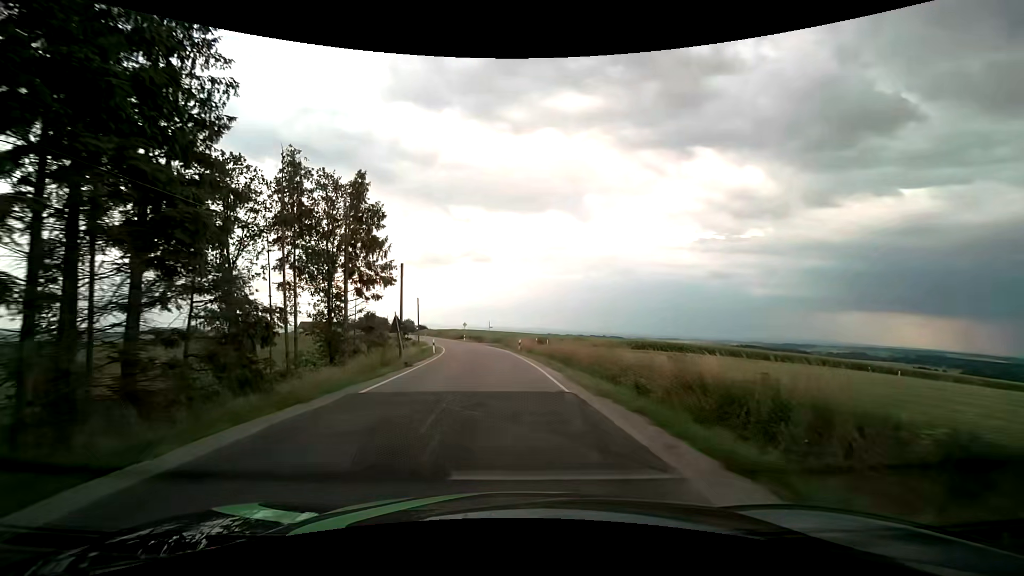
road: tertiary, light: Day
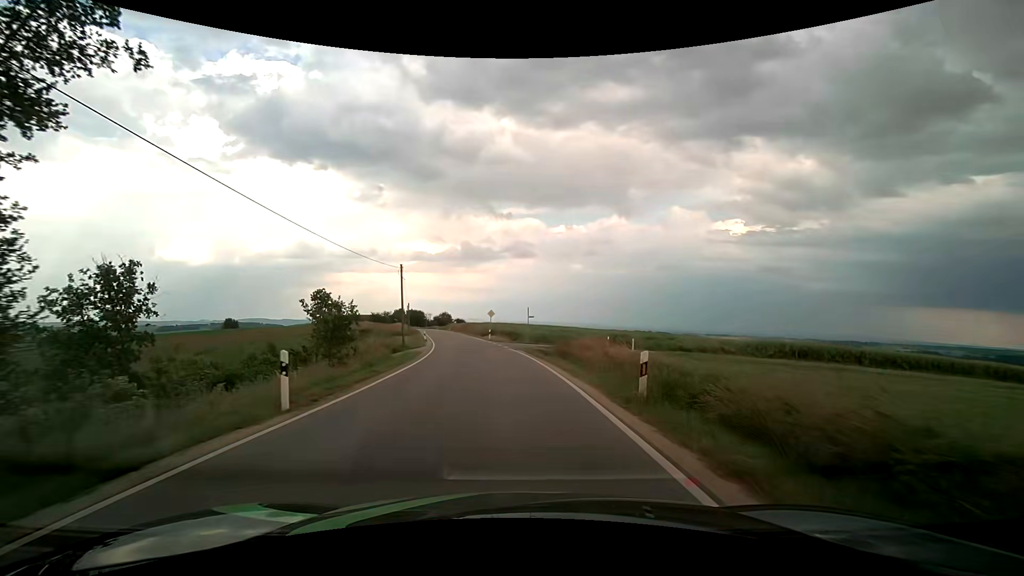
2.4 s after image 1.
(-1.3, +29.3) m; -5°
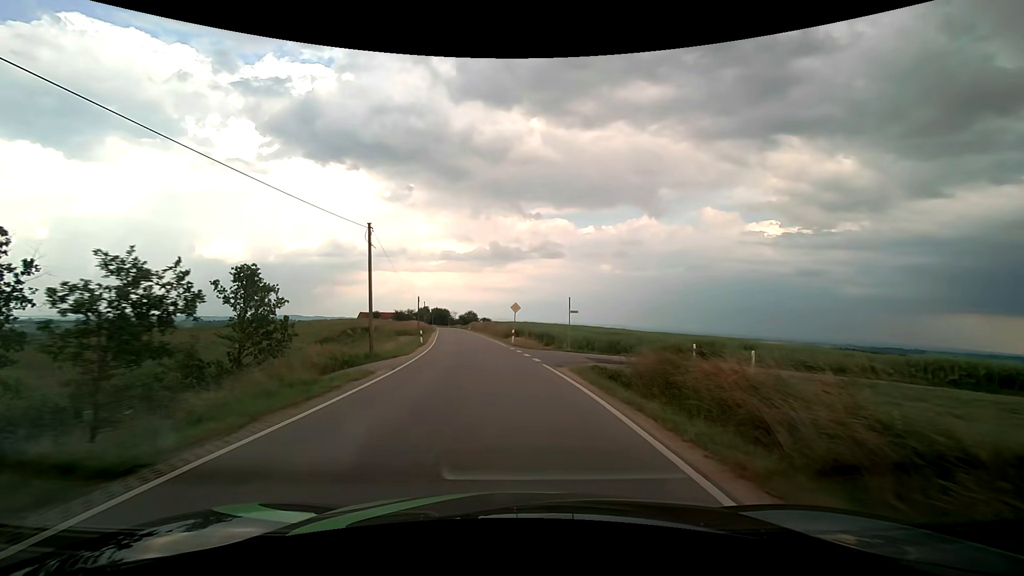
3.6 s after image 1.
(-0.4, +14.6) m; -3°
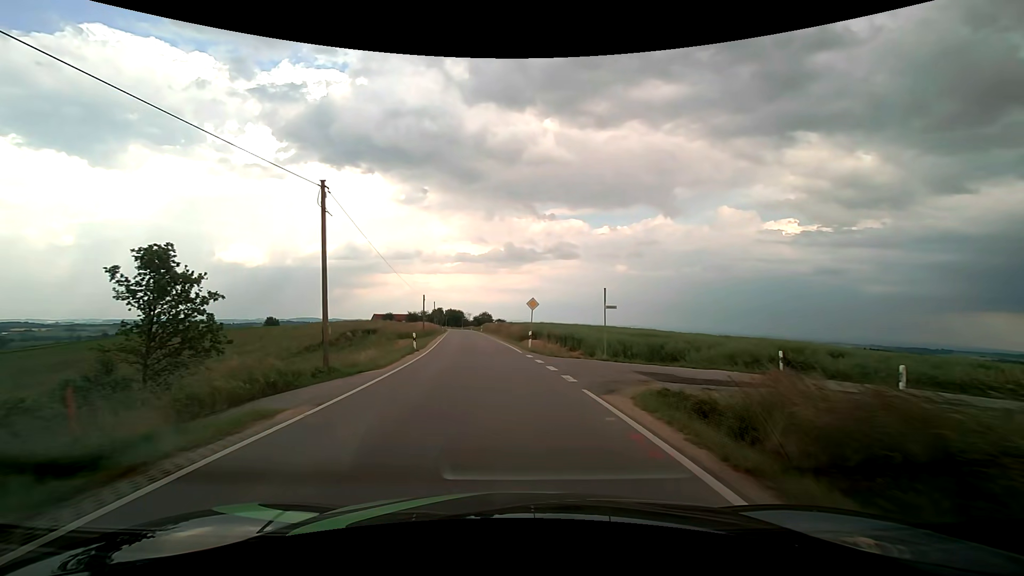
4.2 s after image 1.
(-0.1, +7.3) m; -2°
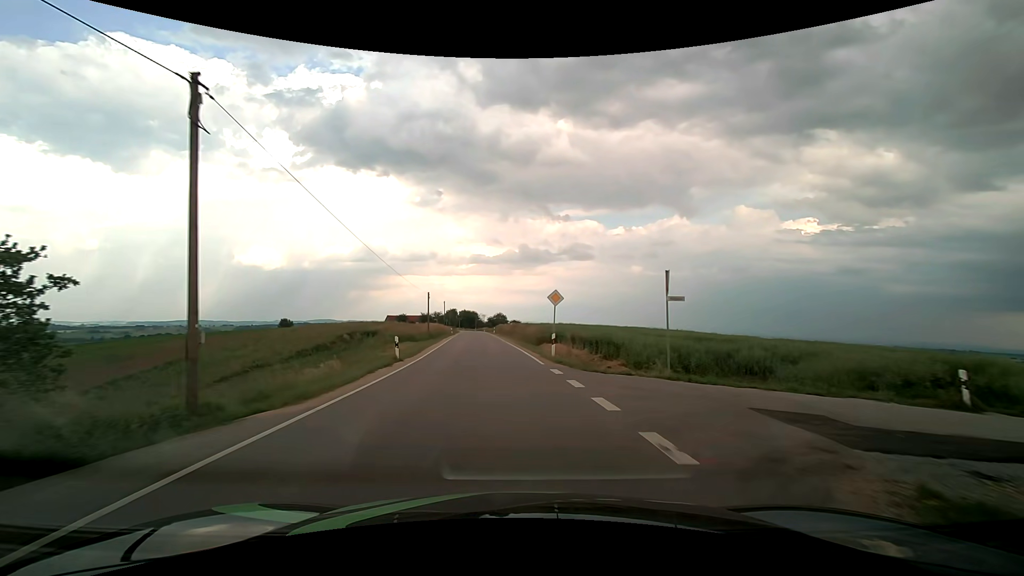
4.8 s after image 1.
(-0.1, +7.3) m; -2°
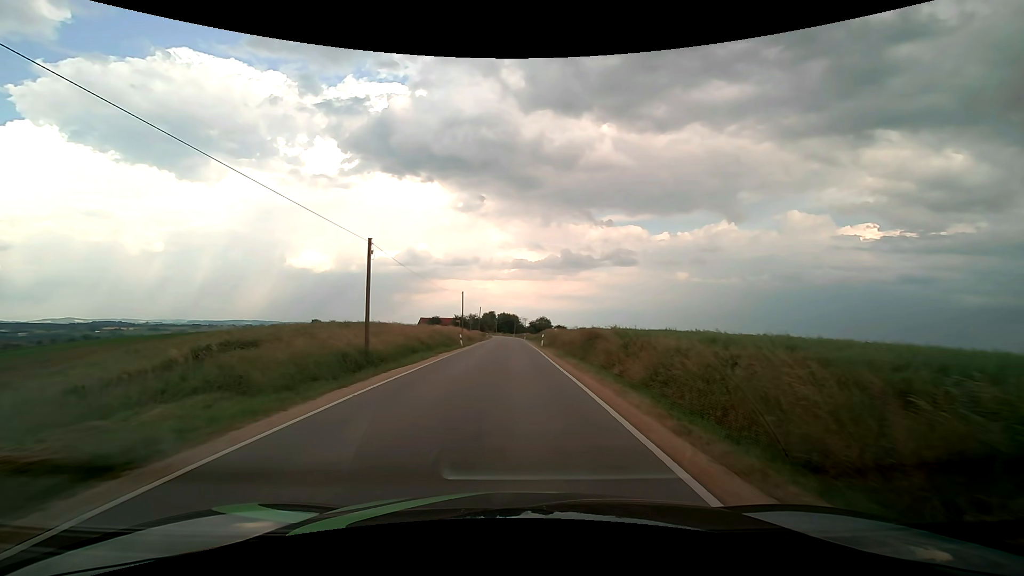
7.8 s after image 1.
(-2.1, +36.4) m; -5°
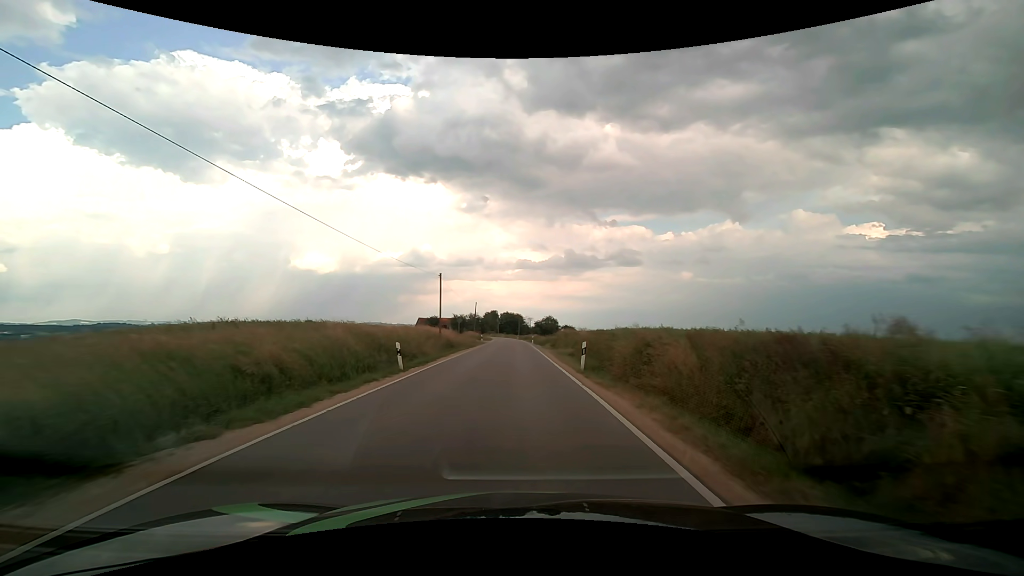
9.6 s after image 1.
(-0.2, +22.0) m; -1°
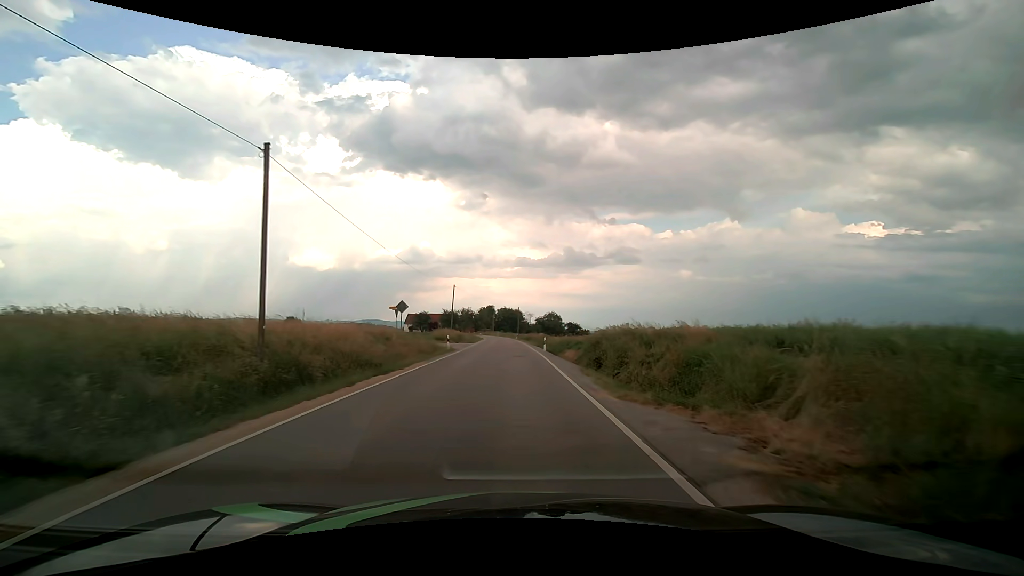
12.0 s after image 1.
(+0.1, +29.8) m; 0°
(0, +10) (0, +20) (0, +30) (0, +40) (0, +50) (-1, +60) (-1, +70) (-2, +80) (-2, +90) (-3, +100) m
